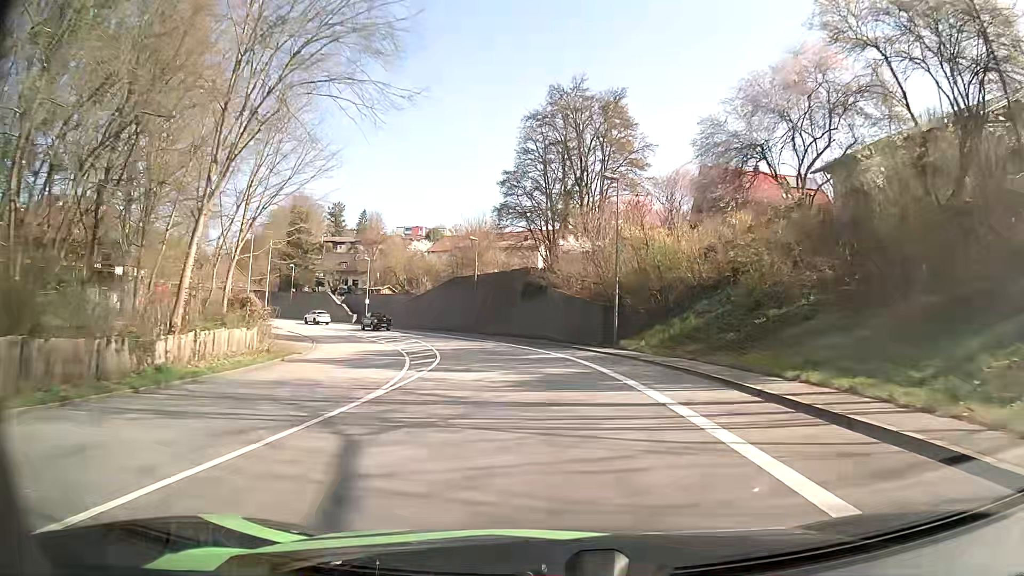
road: primary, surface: asphalt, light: Day
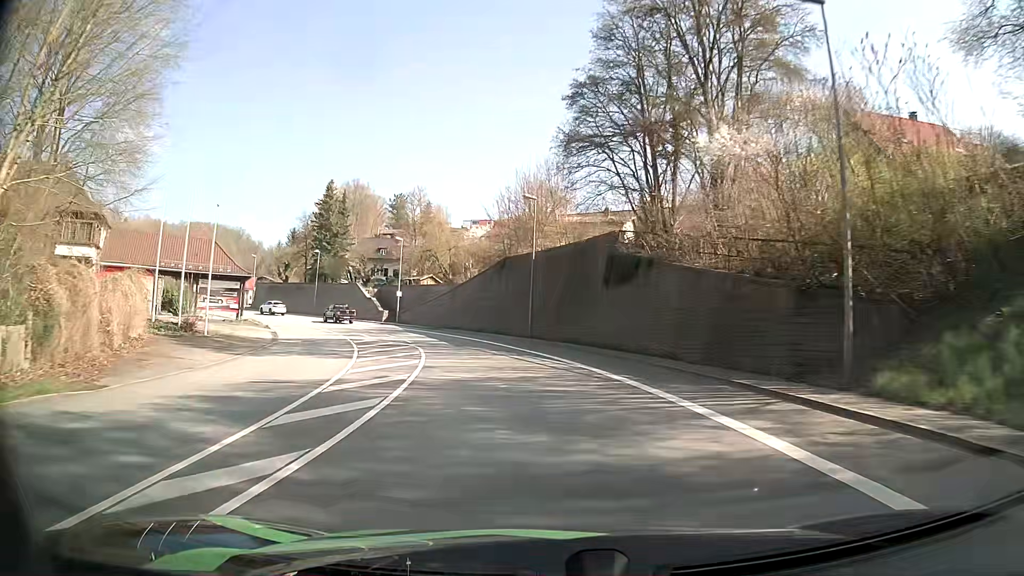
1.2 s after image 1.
(-1.0, +19.2) m; -6°
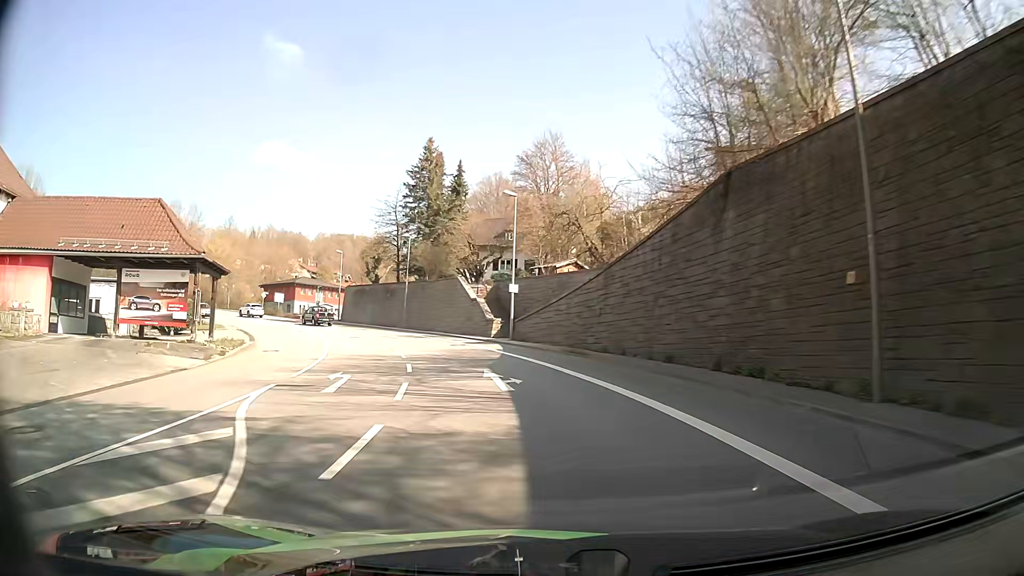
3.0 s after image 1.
(-3.2, +28.2) m; -14°
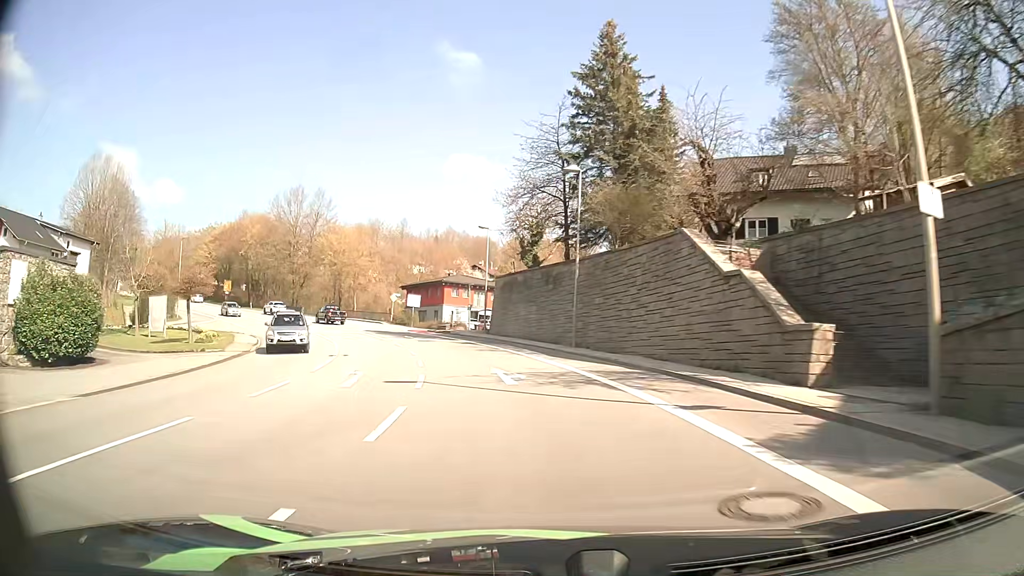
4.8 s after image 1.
(-4.2, +28.2) m; -17°
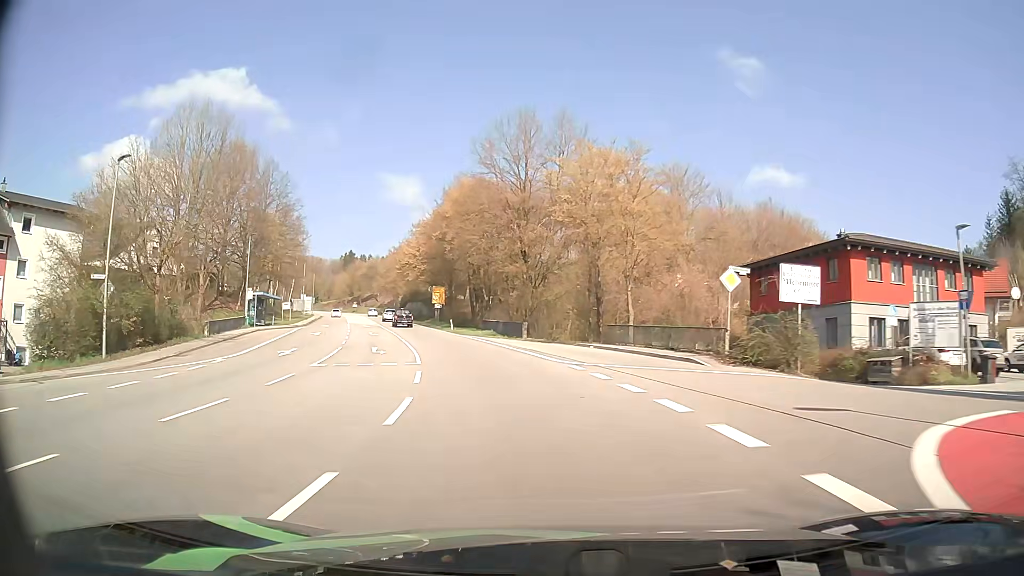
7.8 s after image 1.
(-11.5, +48.1) m; -27°
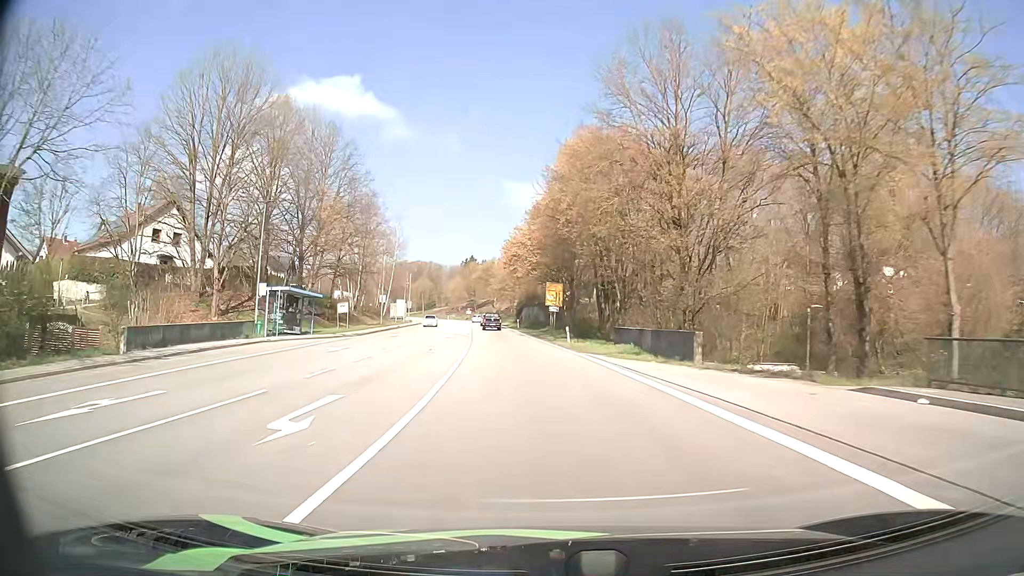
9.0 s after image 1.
(-2.1, +20.7) m; -11°
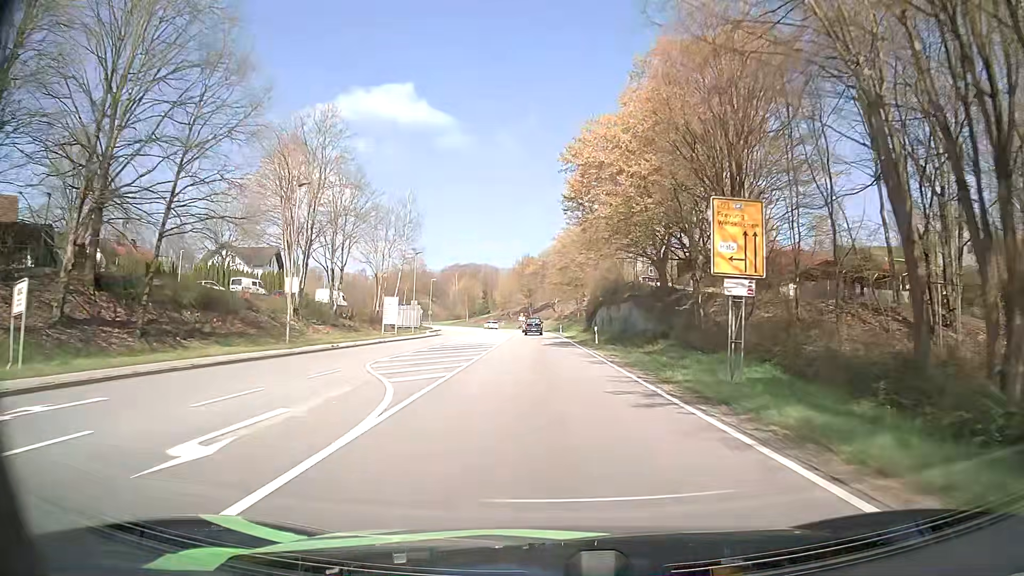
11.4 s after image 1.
(-2.7, +42.5) m; -5°
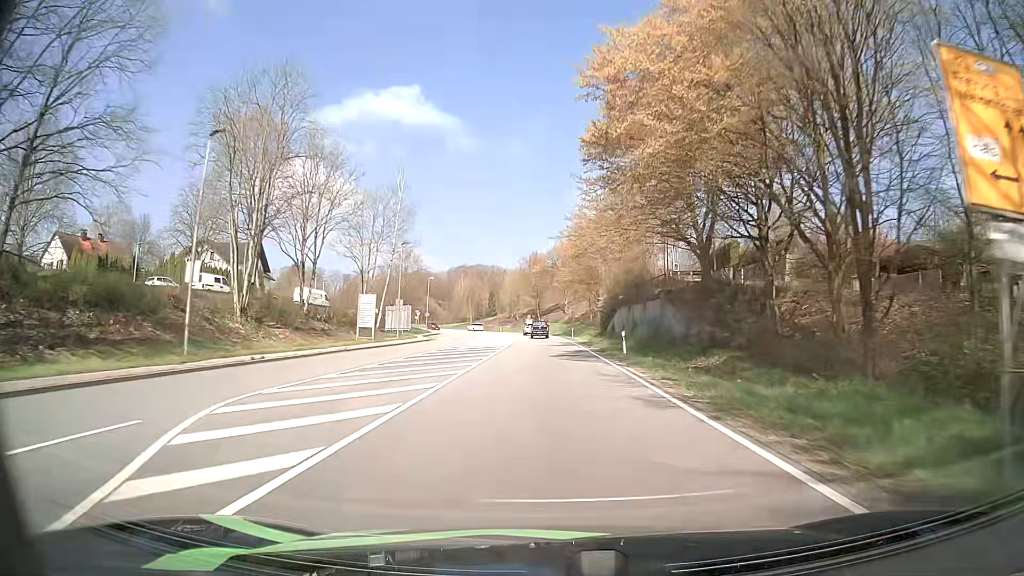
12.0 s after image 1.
(-0.2, +10.8) m; -1°
(0, +10) (0, +20) (0, +30) (0, +40) (0, +50) (-1, +60) (-1, +70) (-2, +80) (-2, +90) (-3, +100) m
